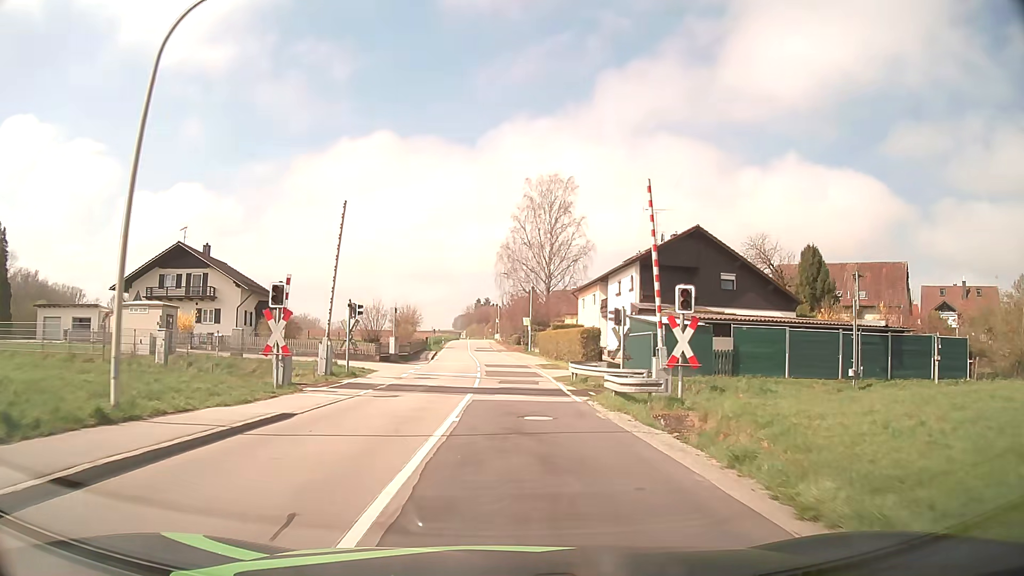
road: tertiary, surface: asphalt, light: Day
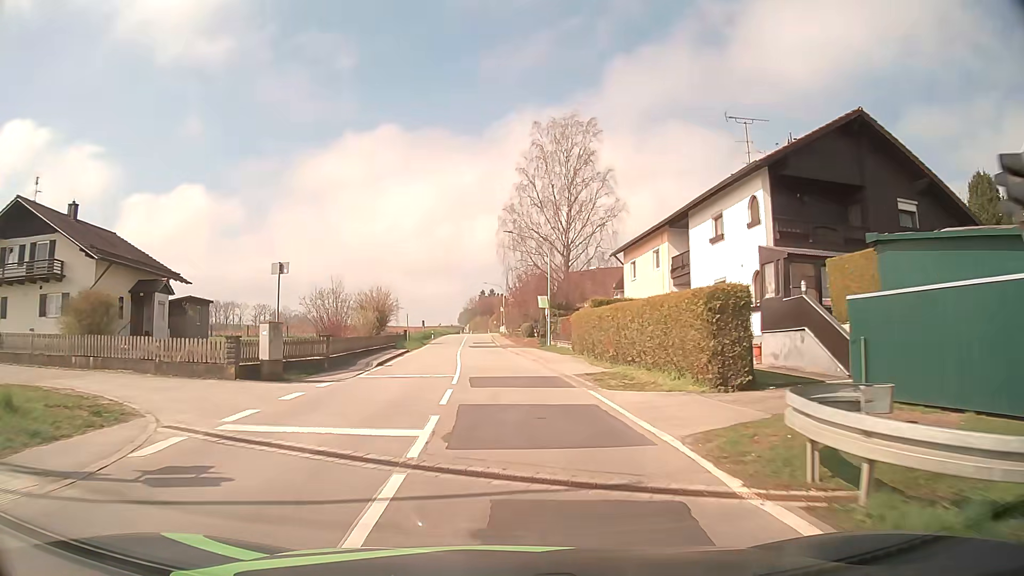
(0.0, +21.3) m; 0°
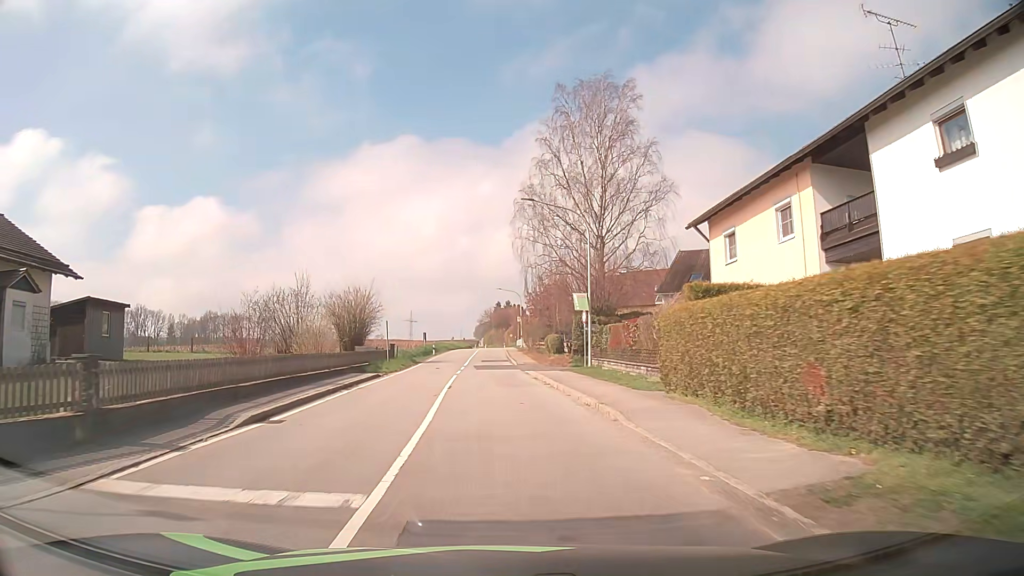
(-0.2, +14.2) m; -2°
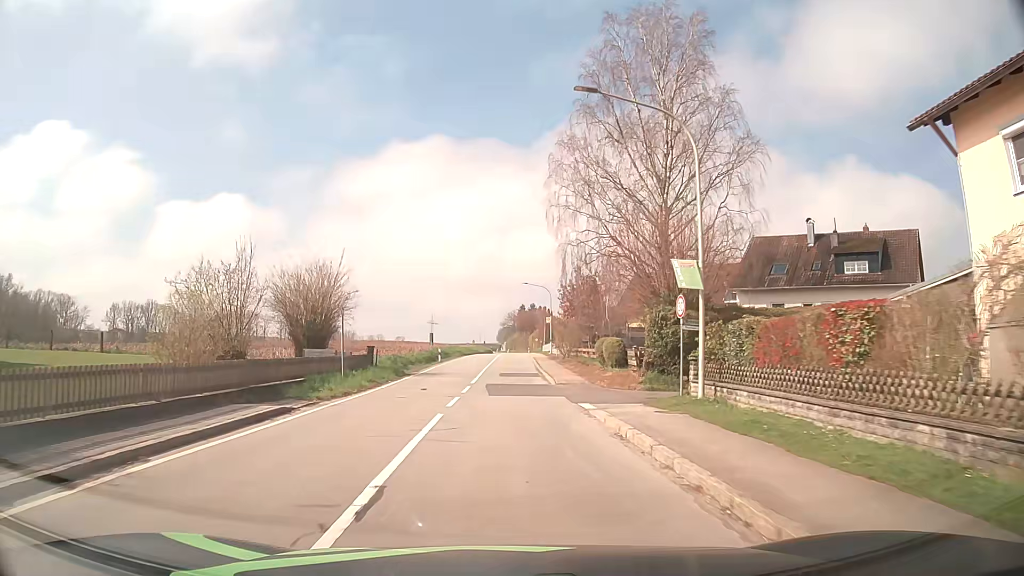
(-0.3, +14.1) m; -2°
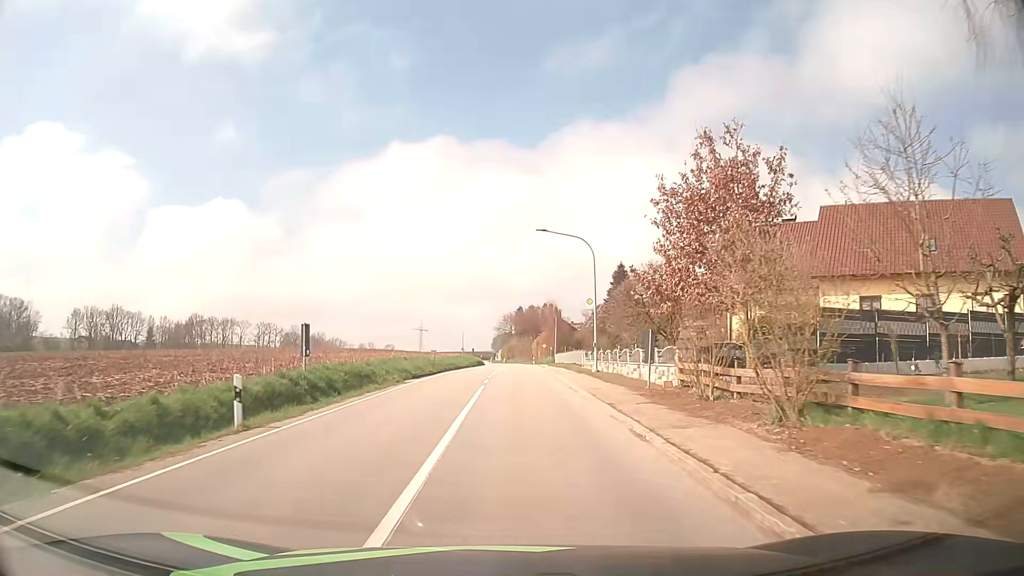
(-0.2, +36.2) m; +1°
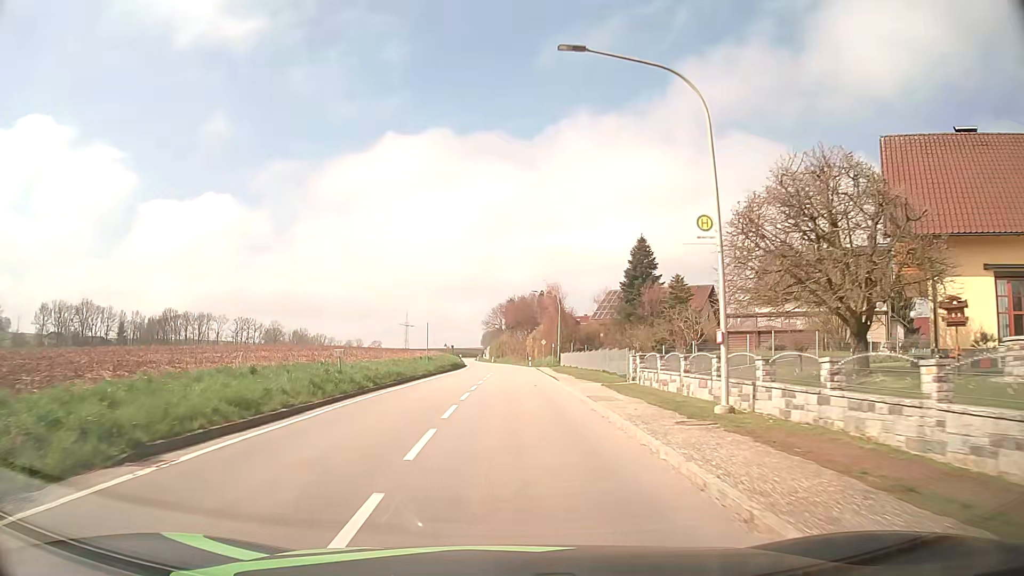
(+0.2, +22.4) m; +1°
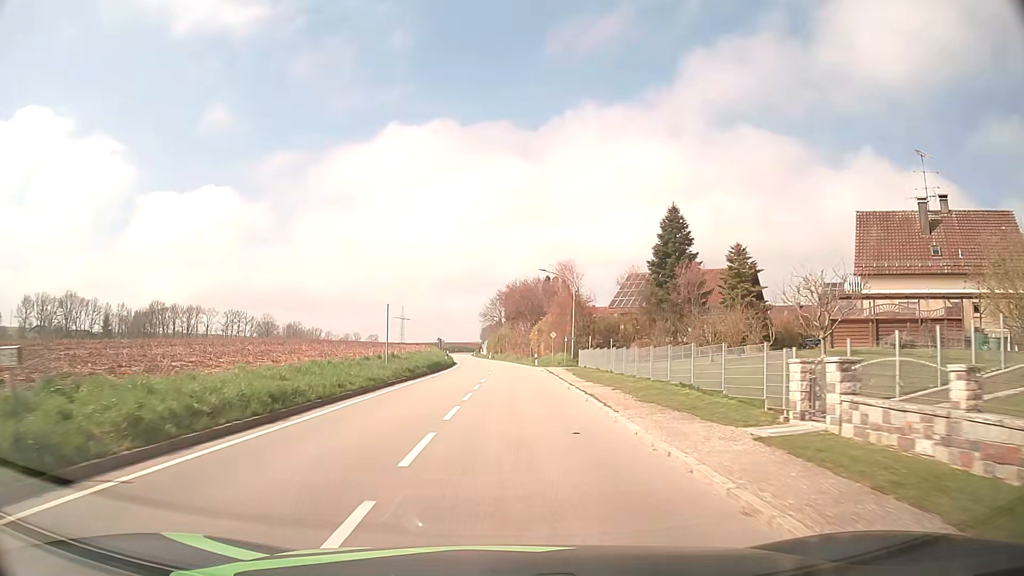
(0.0, +15.2) m; 0°
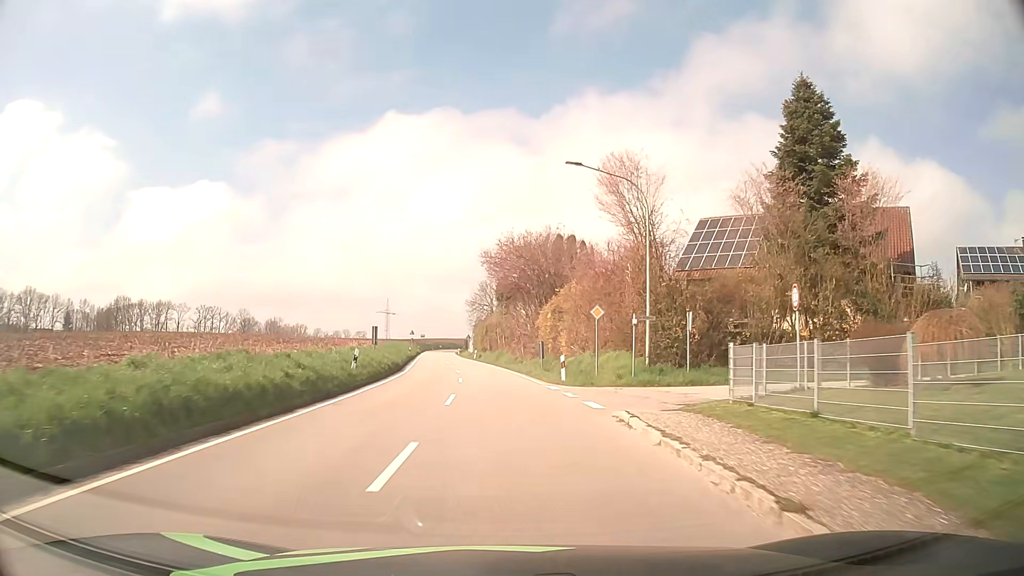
(+0.2, +31.3) m; 0°
